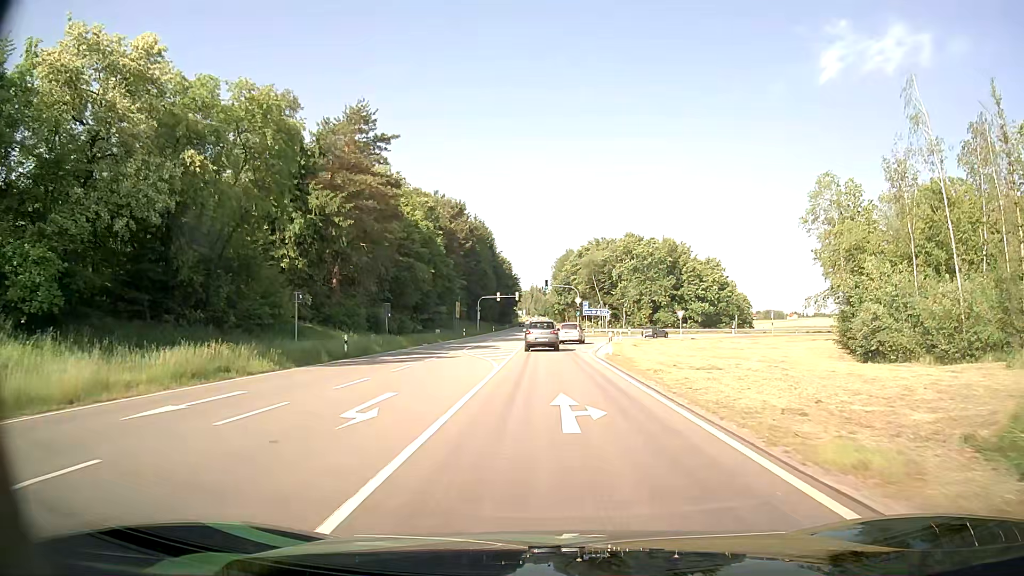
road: primary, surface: asphalt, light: Day
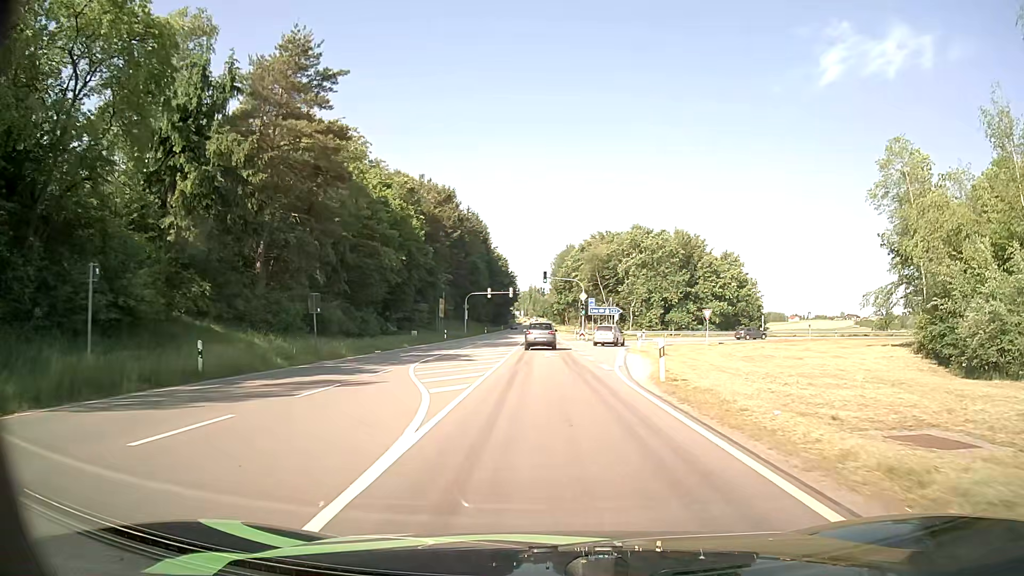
(-0.1, +14.1) m; -1°
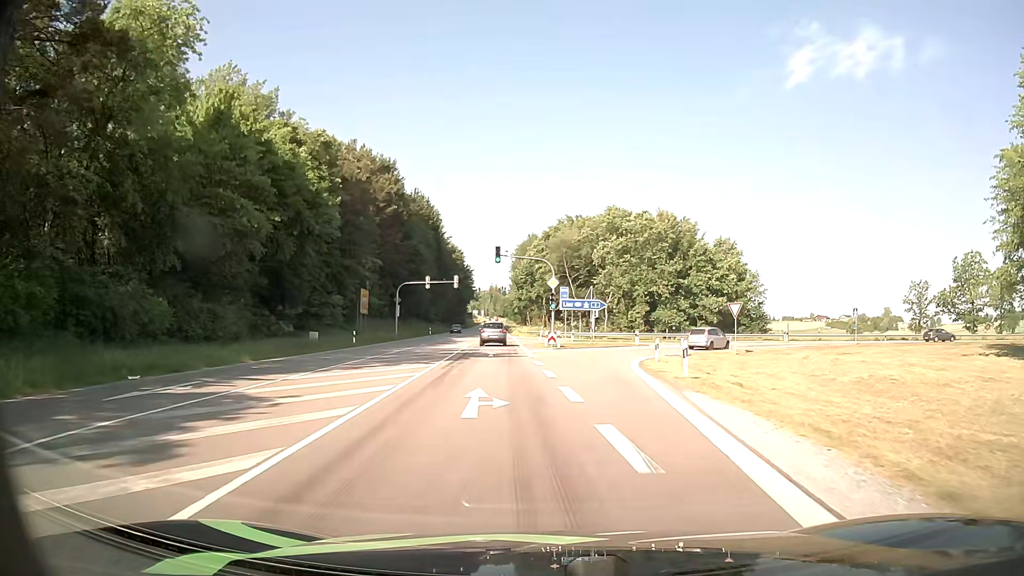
(+0.5, +21.1) m; +3°
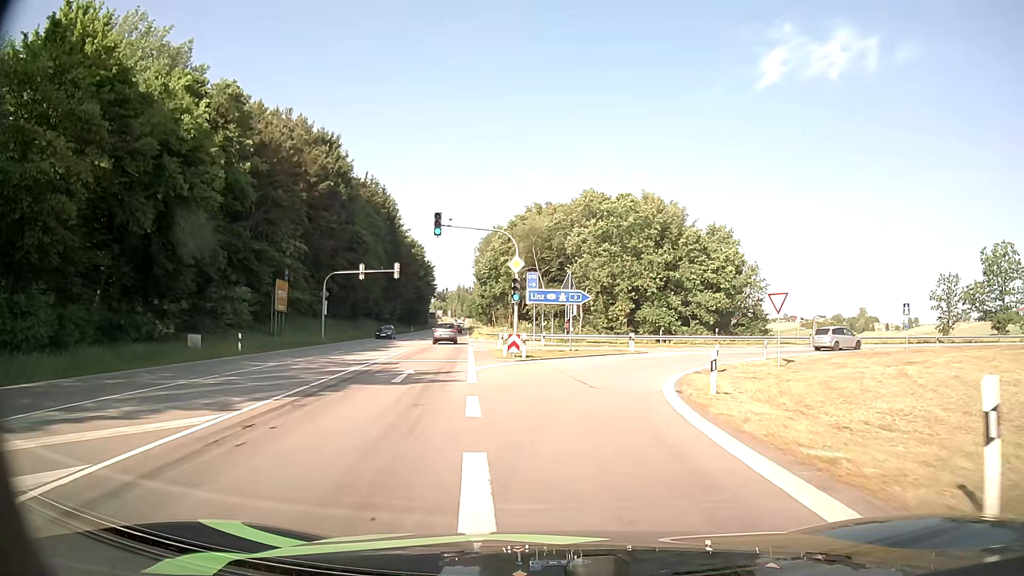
(+0.4, +14.0) m; +3°
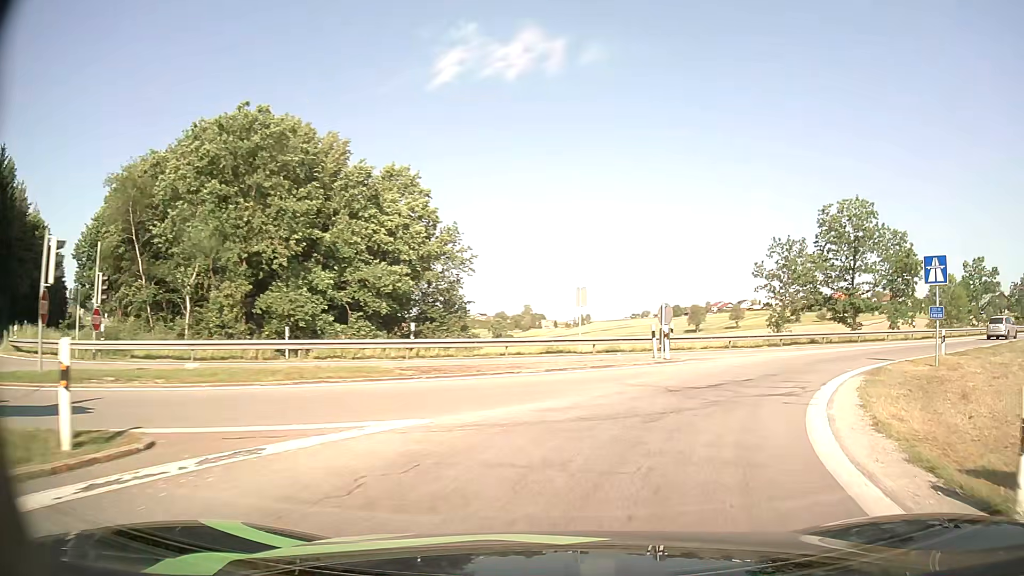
(+5.4, +31.1) m; +28°
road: motorway_link
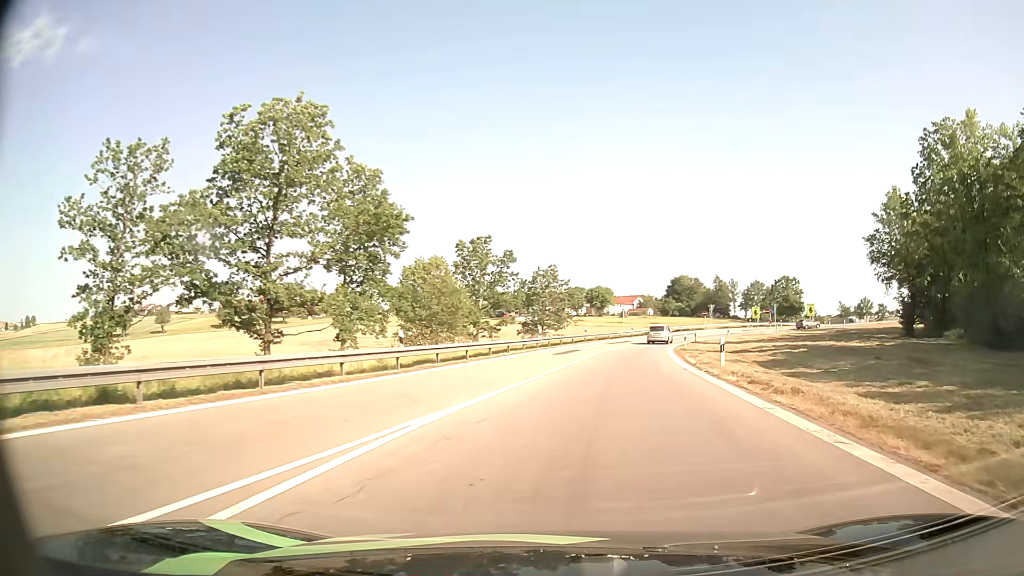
(+12.3, +25.1) m; +50°
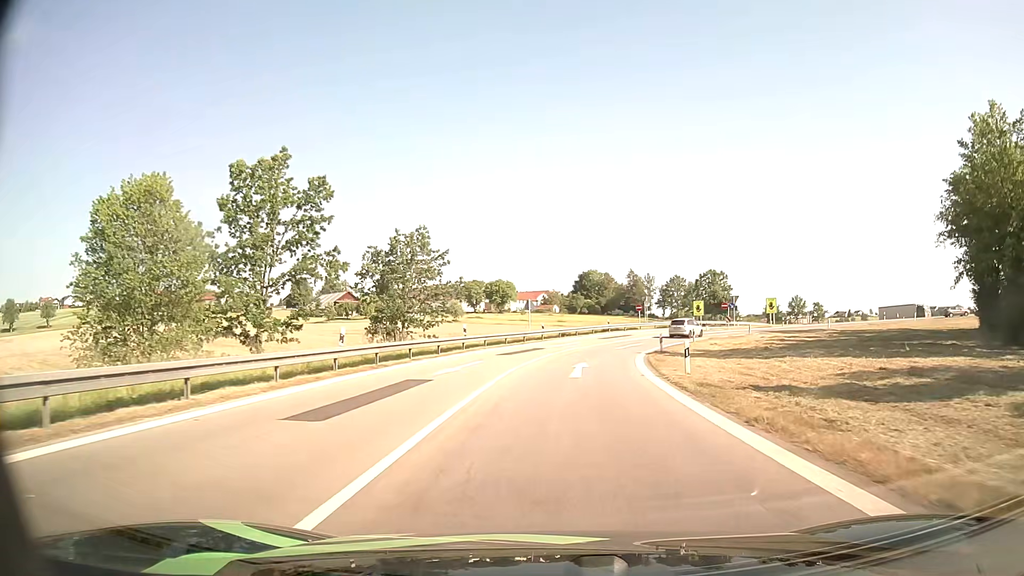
(+2.4, +26.5) m; +8°
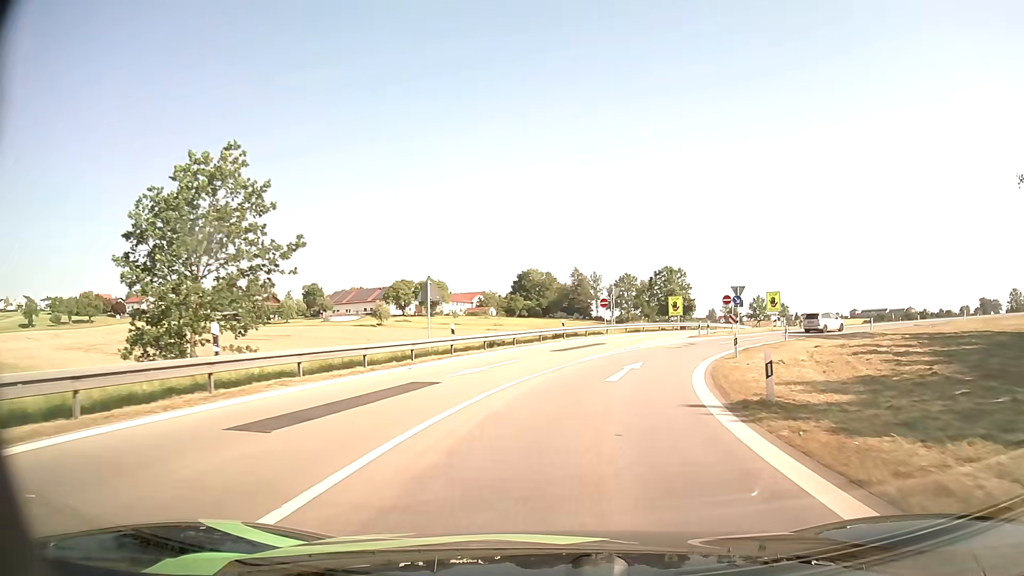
(+0.9, +22.7) m; +5°
(0, +10) (+2, +20) (+4, +30) (+9, +38) (+15, +46) (+23, +52) (+32, +56) (+42, +57) (+52, +57) (+62, +54) m
